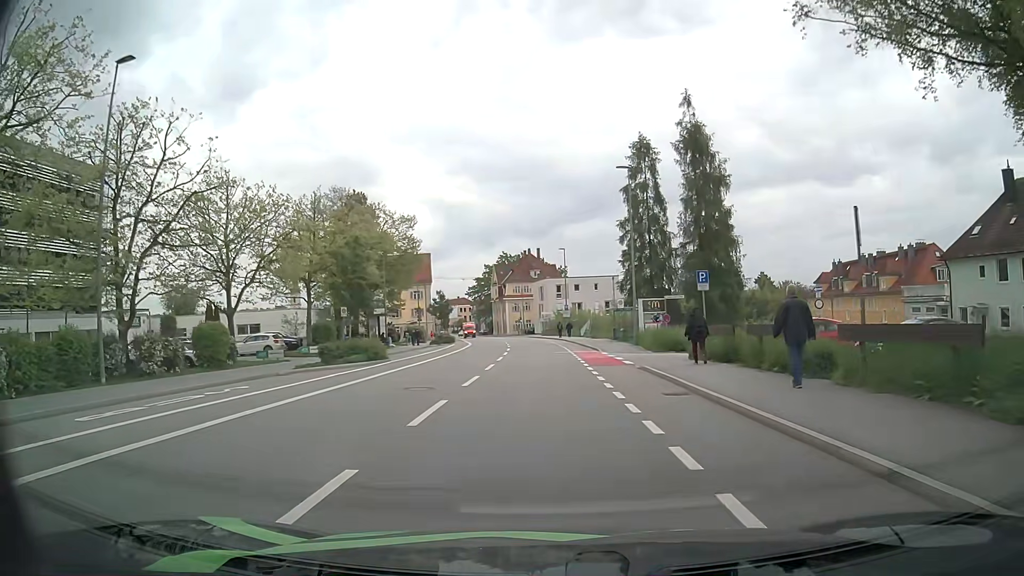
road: tertiary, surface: asphalt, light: Day
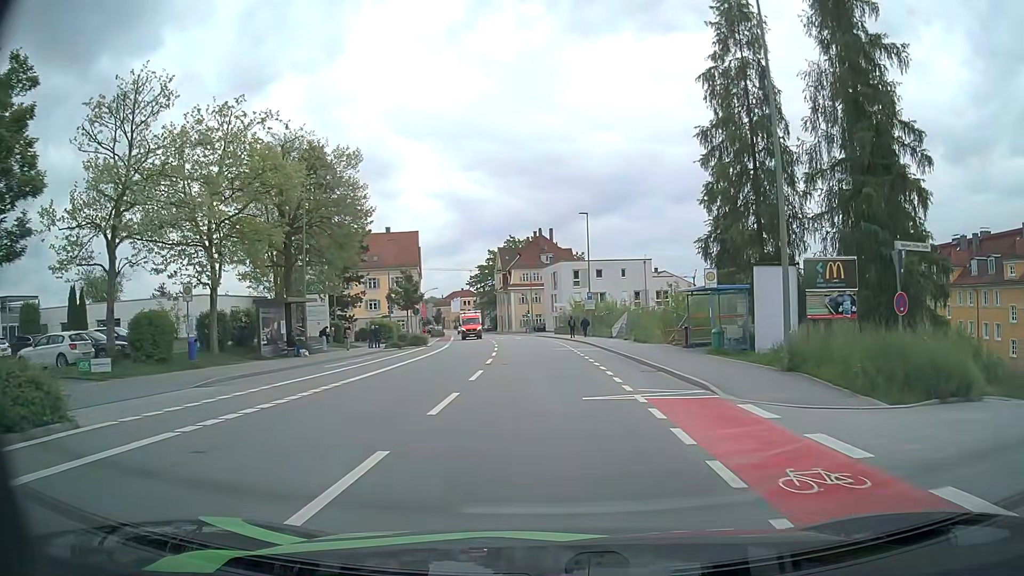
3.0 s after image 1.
(0.0, +23.1) m; -1°
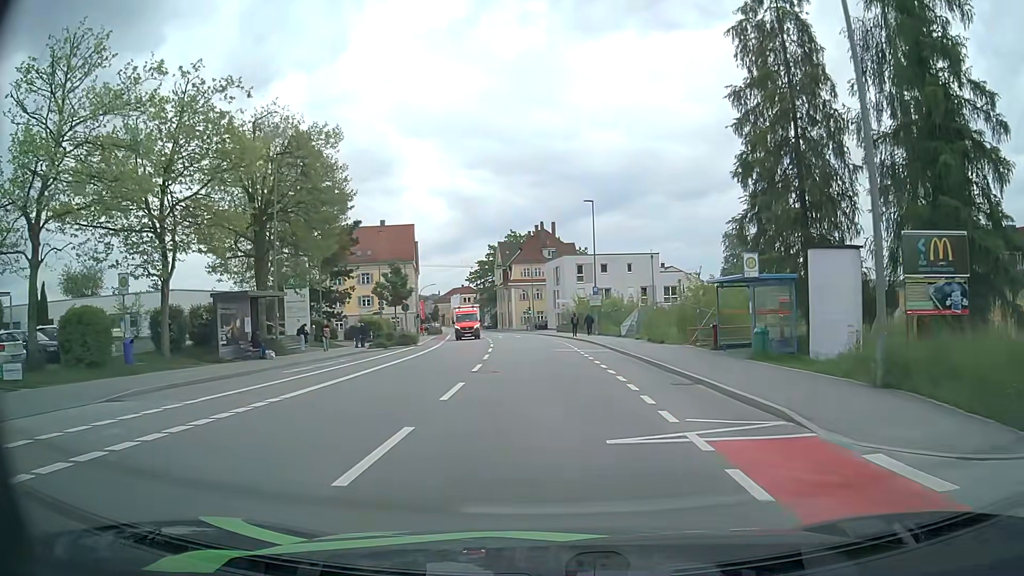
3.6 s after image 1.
(0.0, +4.6) m; 0°
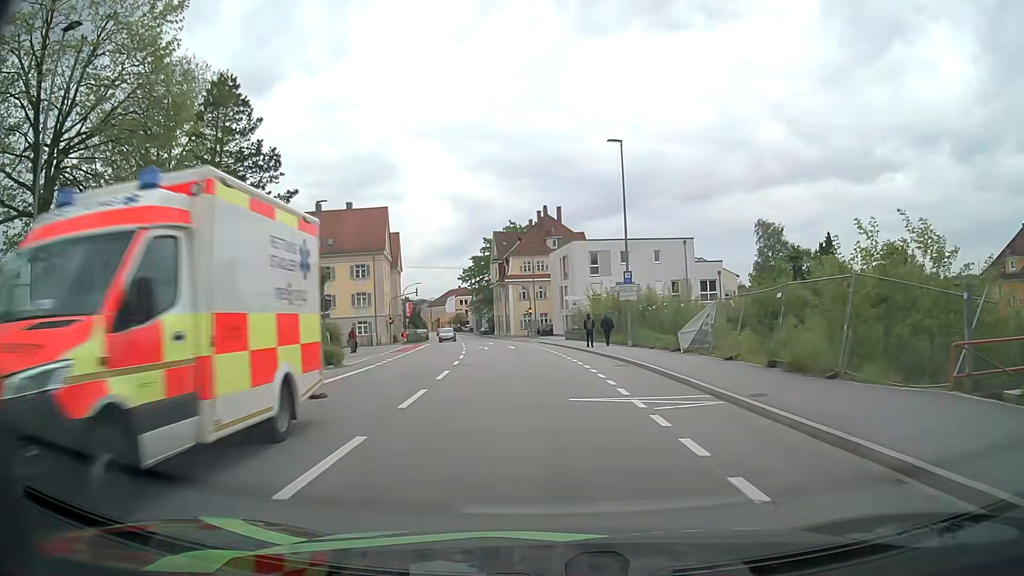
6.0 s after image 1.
(-0.2, +18.4) m; -1°
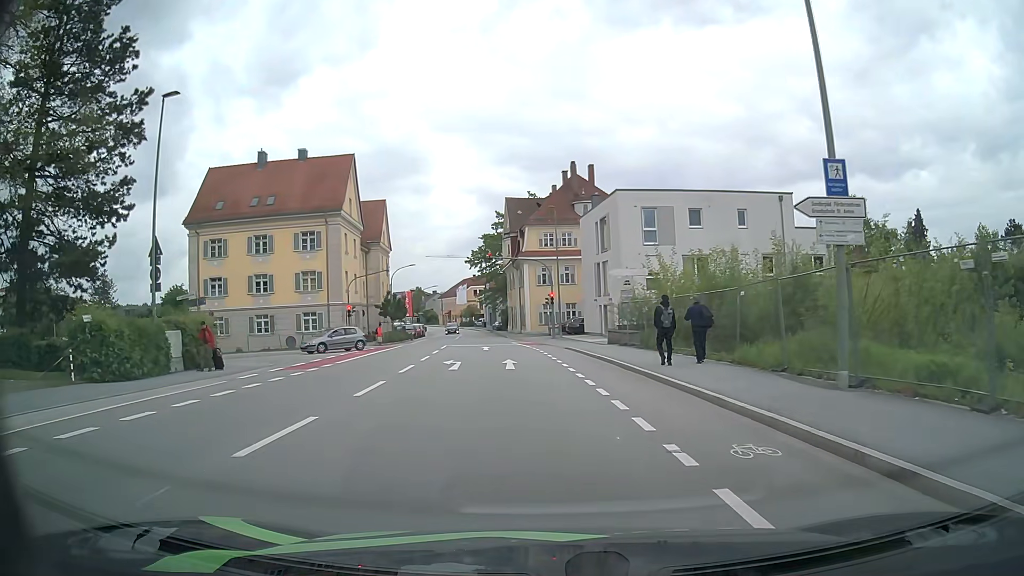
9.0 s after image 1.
(-0.3, +22.5) m; -2°
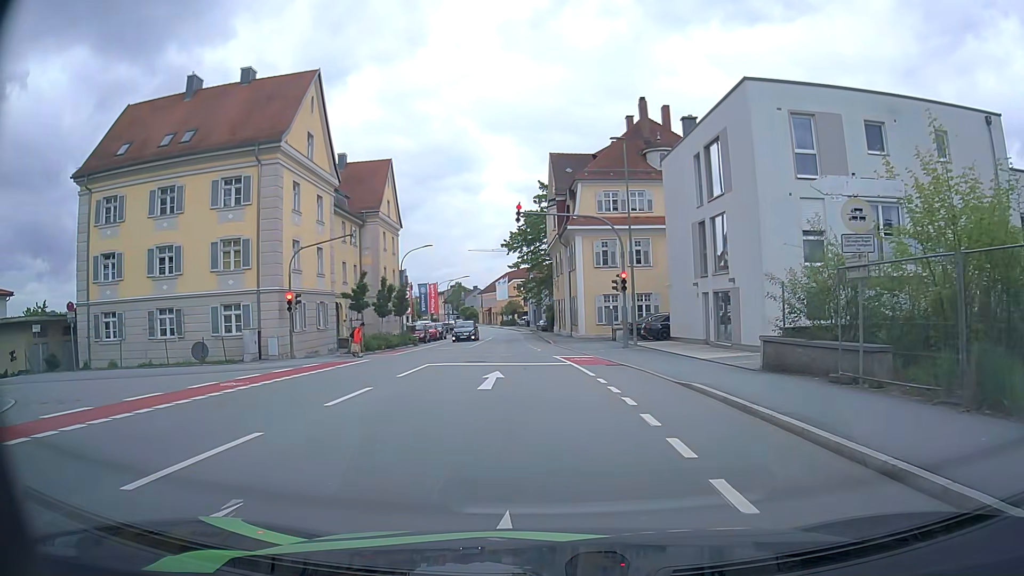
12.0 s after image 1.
(-0.7, +19.7) m; -4°
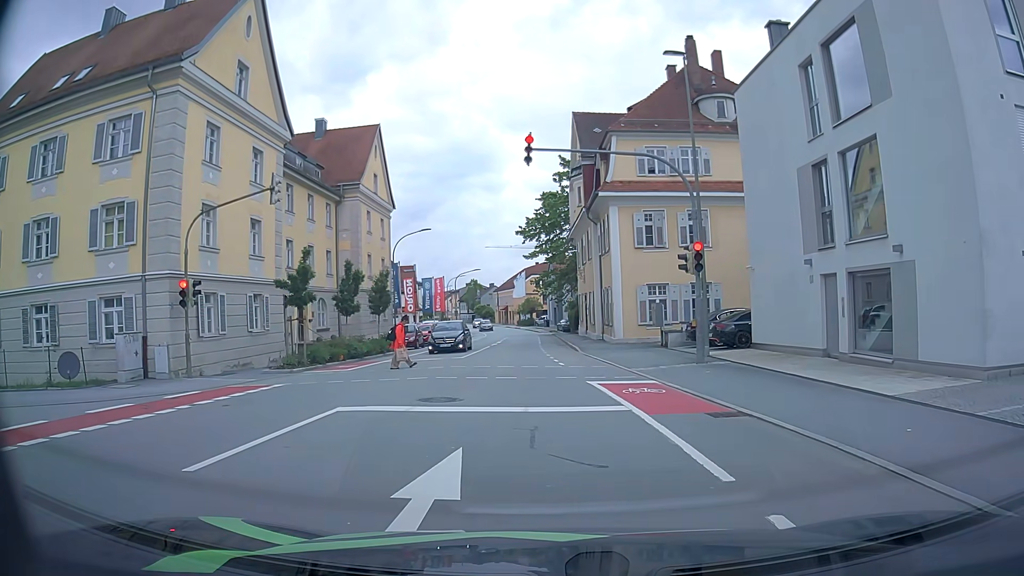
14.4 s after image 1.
(-0.2, +10.8) m; -1°
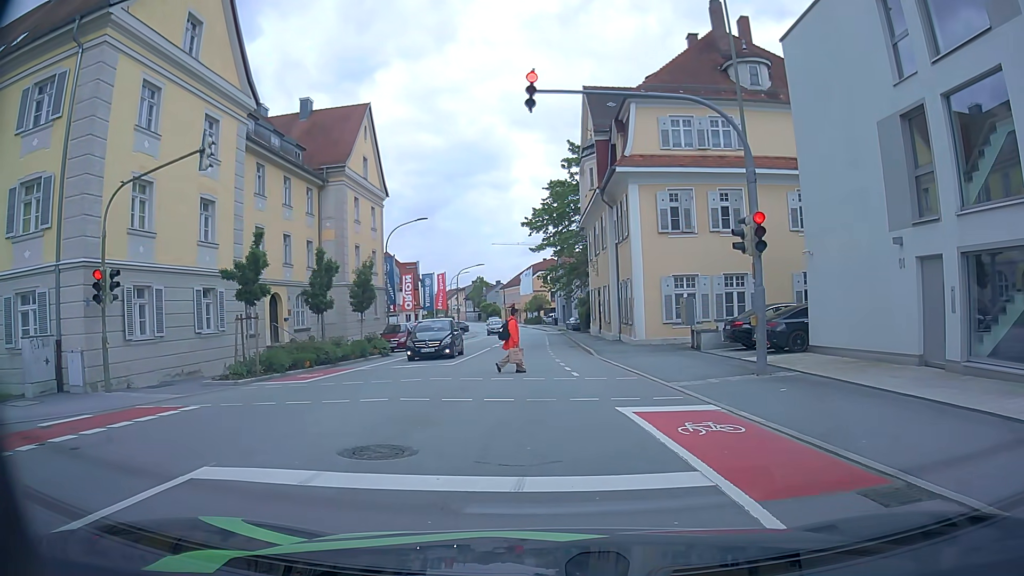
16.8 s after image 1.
(-0.1, +4.6) m; +1°
